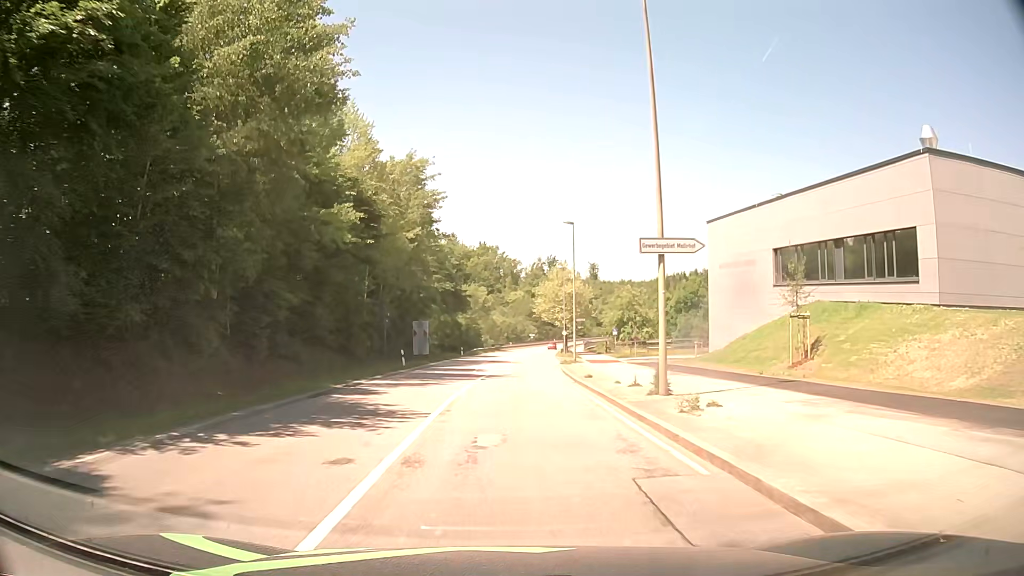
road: secondary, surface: asphalt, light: Day
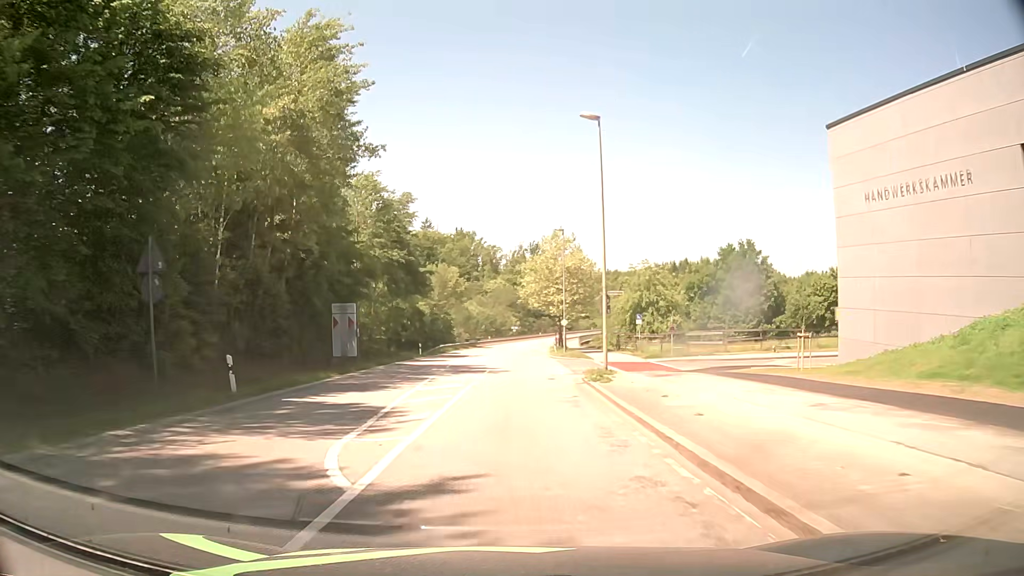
(+0.4, +22.9) m; +2°
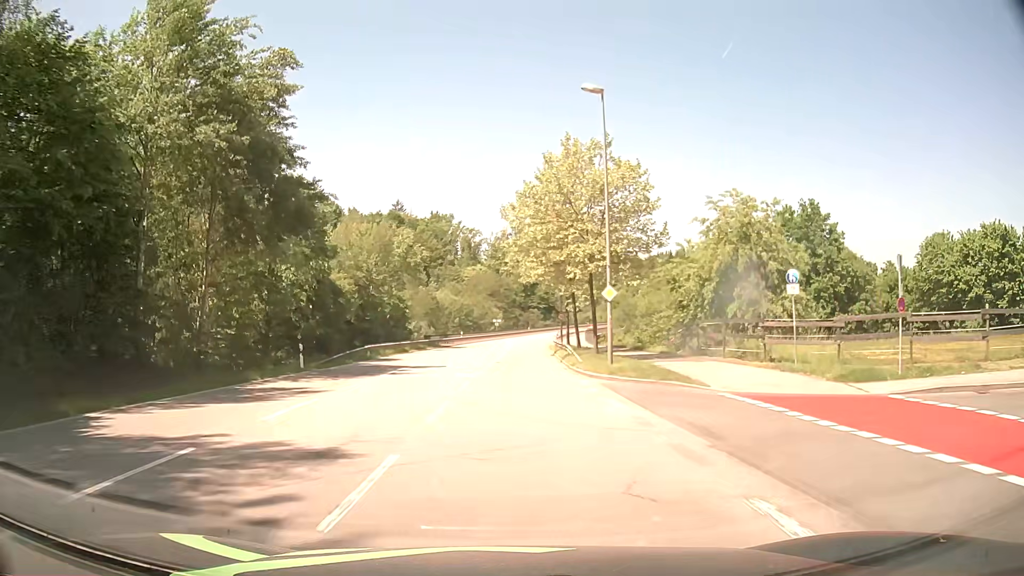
(+0.4, +30.4) m; +2°
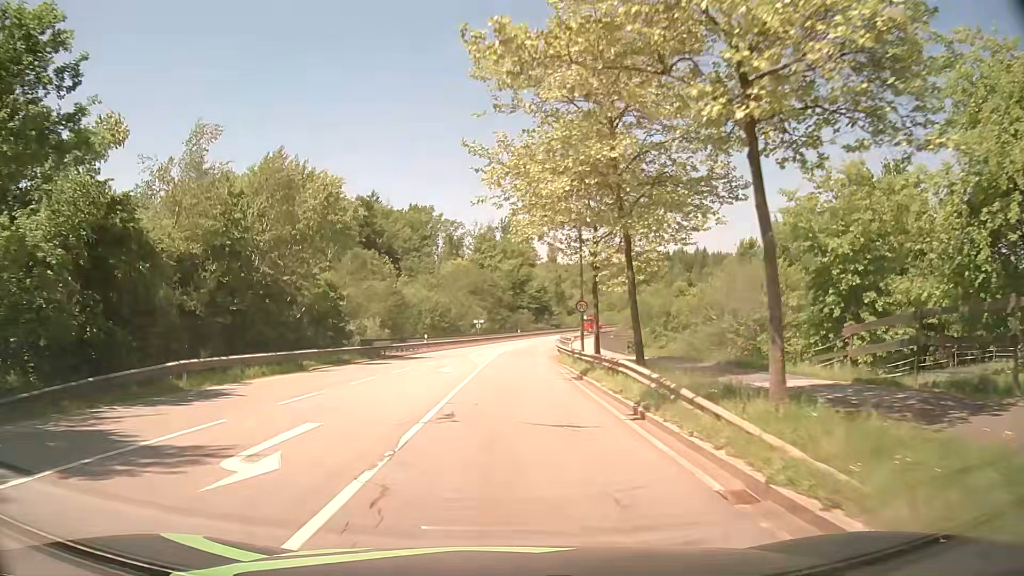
(+0.1, +22.8) m; +1°
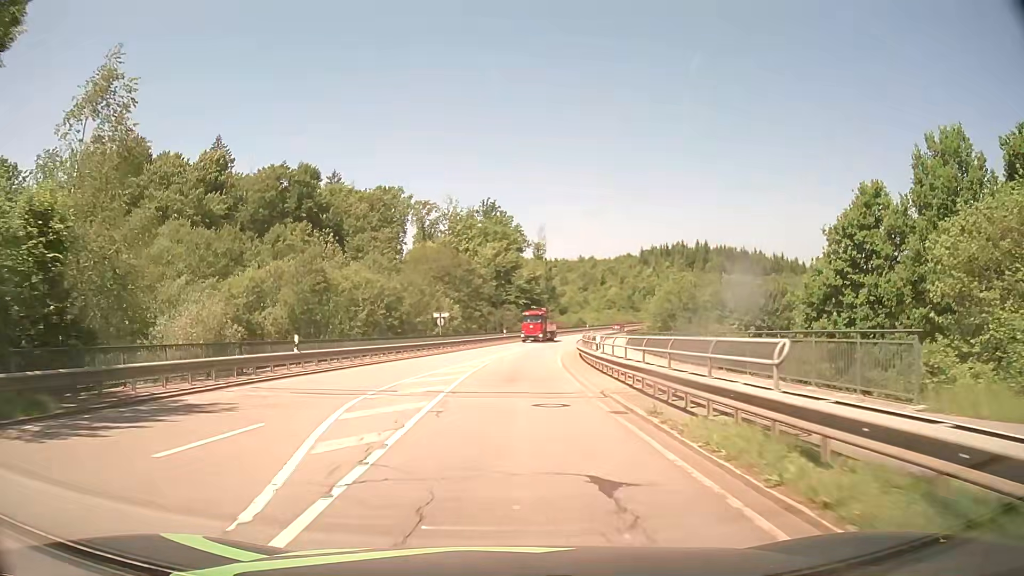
(+0.4, +30.4) m; +2°
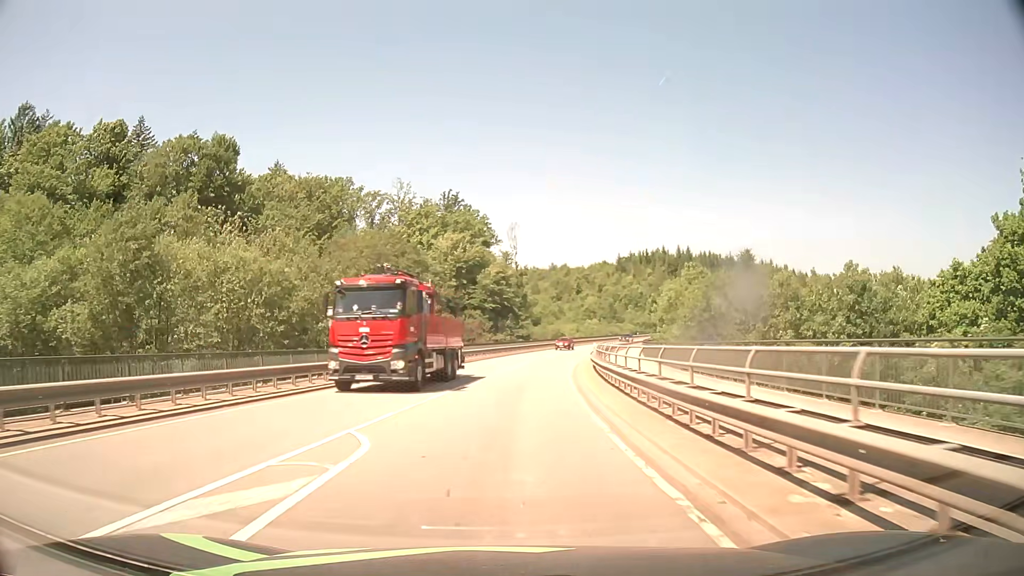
(+0.3, +24.2) m; +2°
(0, +10) (+1, +20) (+1, +30) (+2, +40) (+4, +50) (+5, +60) (+7, +69) (+10, +79) (+12, +89) (+15, +98) m
